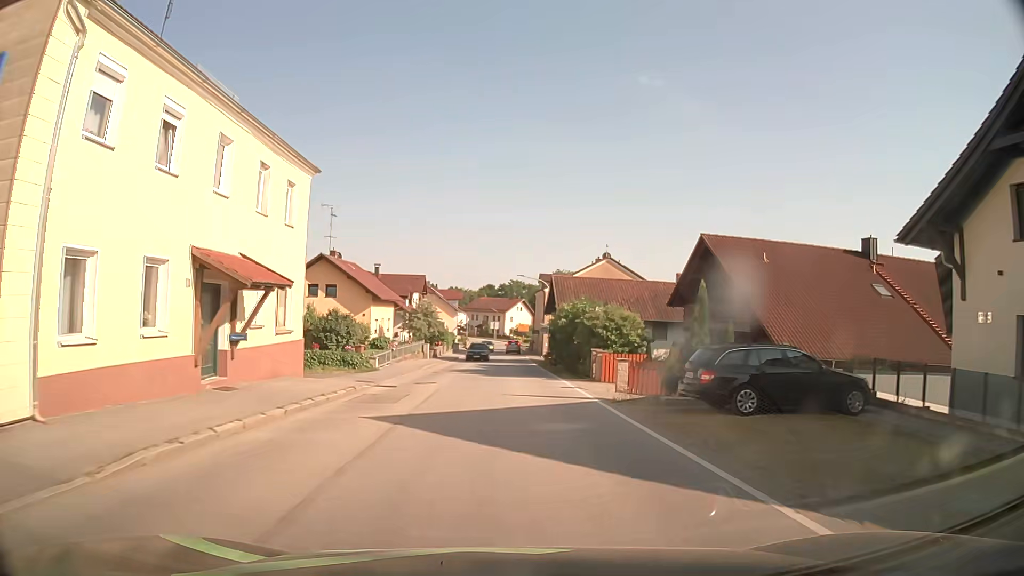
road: secondary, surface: asphalt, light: Day
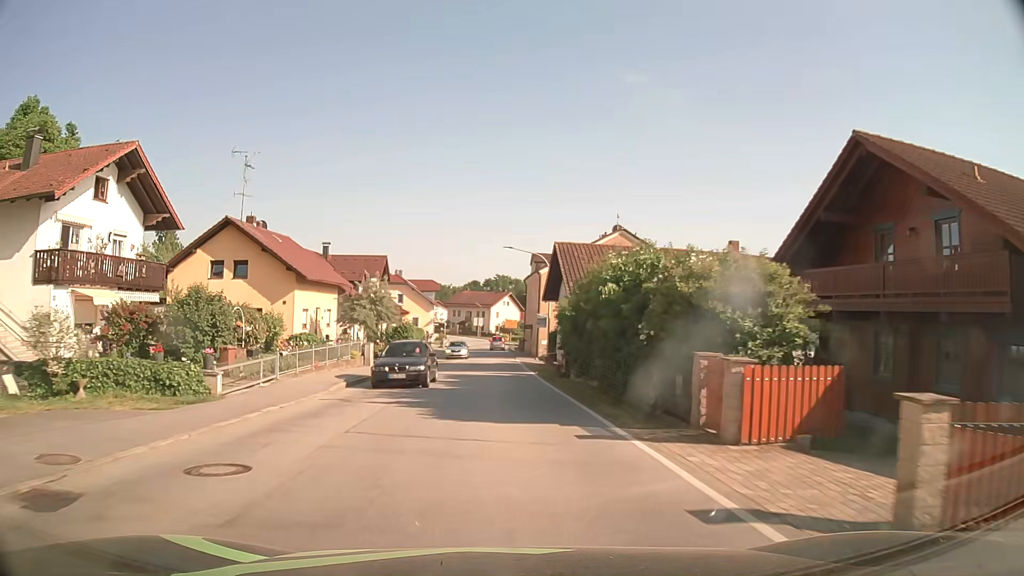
(+0.3, +16.2) m; +2°
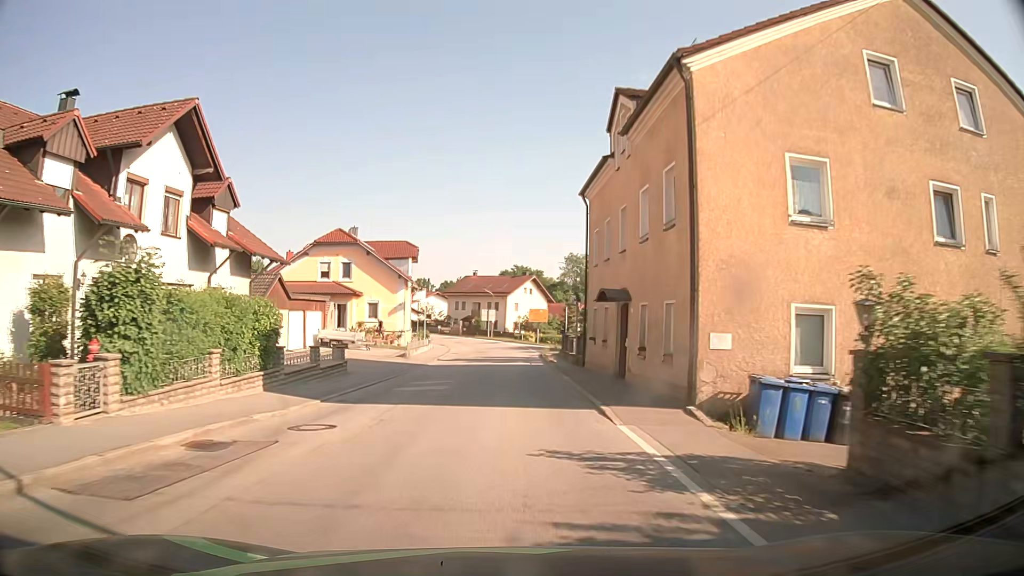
(-1.0, +40.0) m; -2°
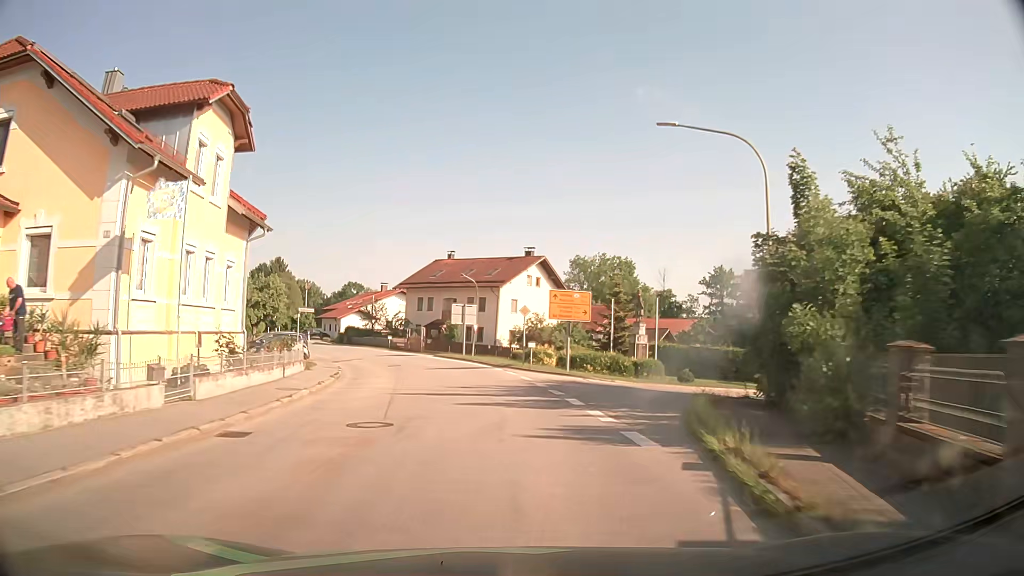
(+0.4, +39.5) m; +1°
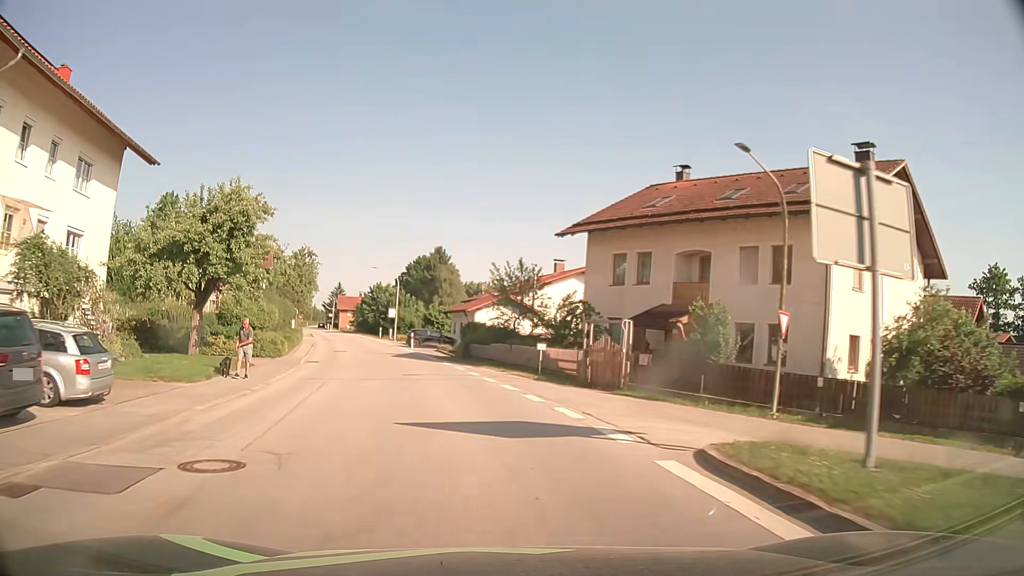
(-4.3, +38.8) m; -16°
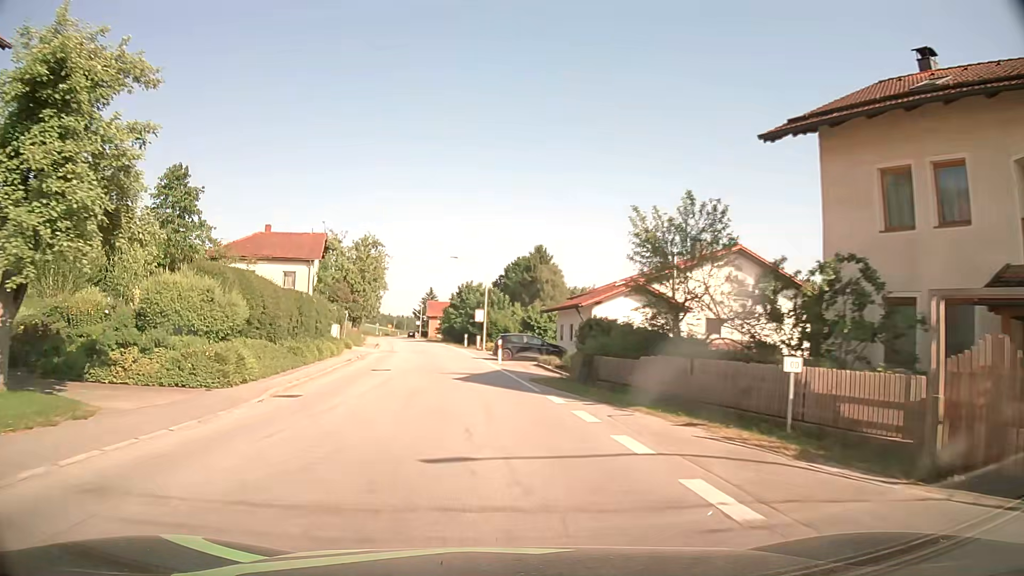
(-1.3, +15.6) m; -9°
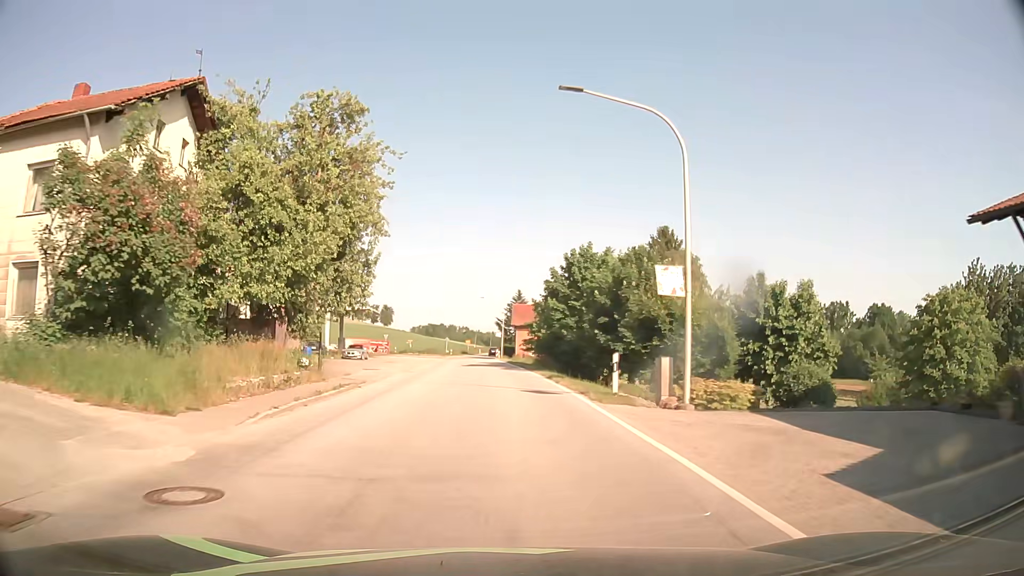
(-3.9, +38.8) m; -8°
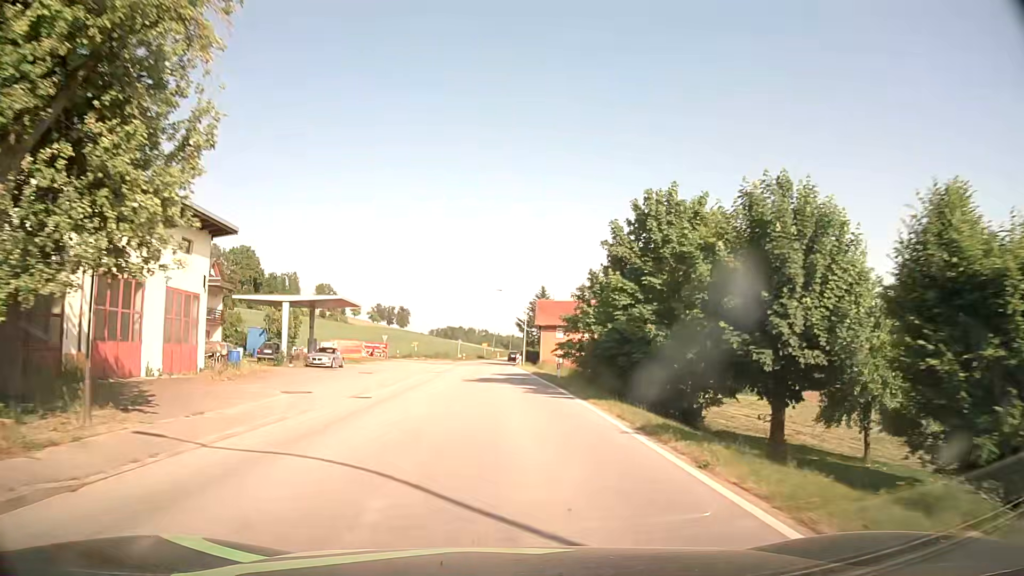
(-0.3, +15.6) m; -1°
